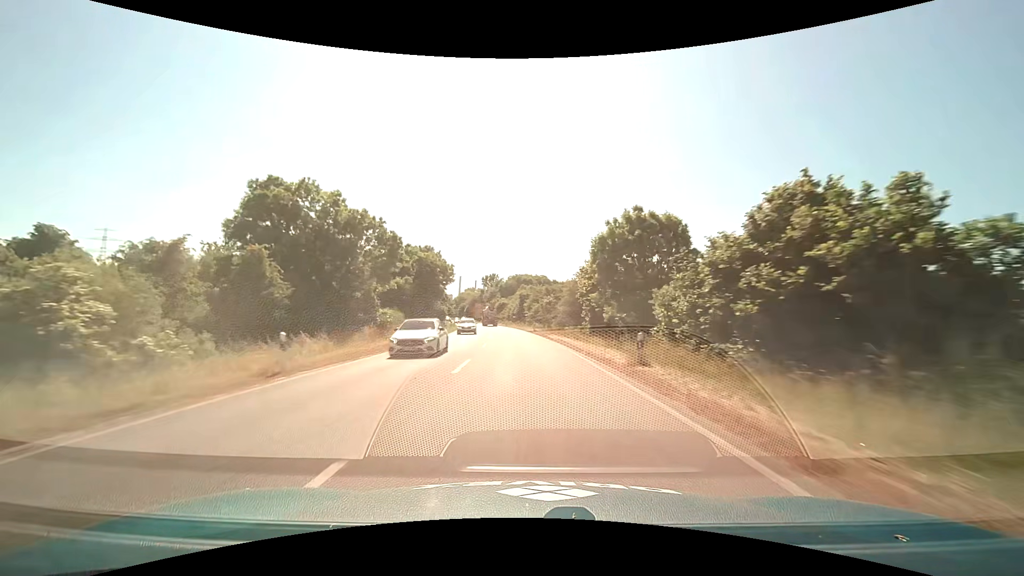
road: primary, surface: asphalt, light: Day
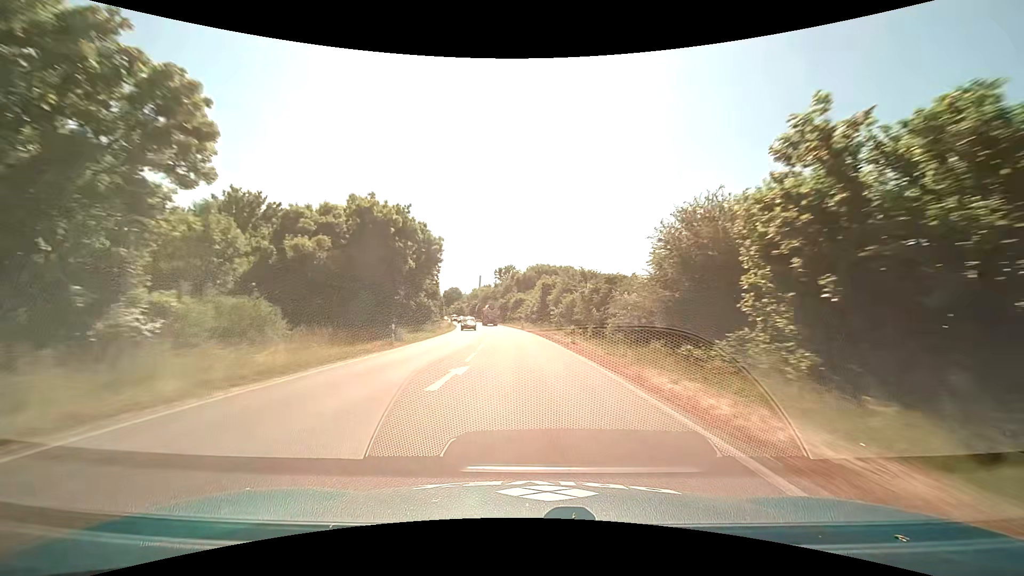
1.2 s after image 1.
(-0.5, +26.7) m; -2°
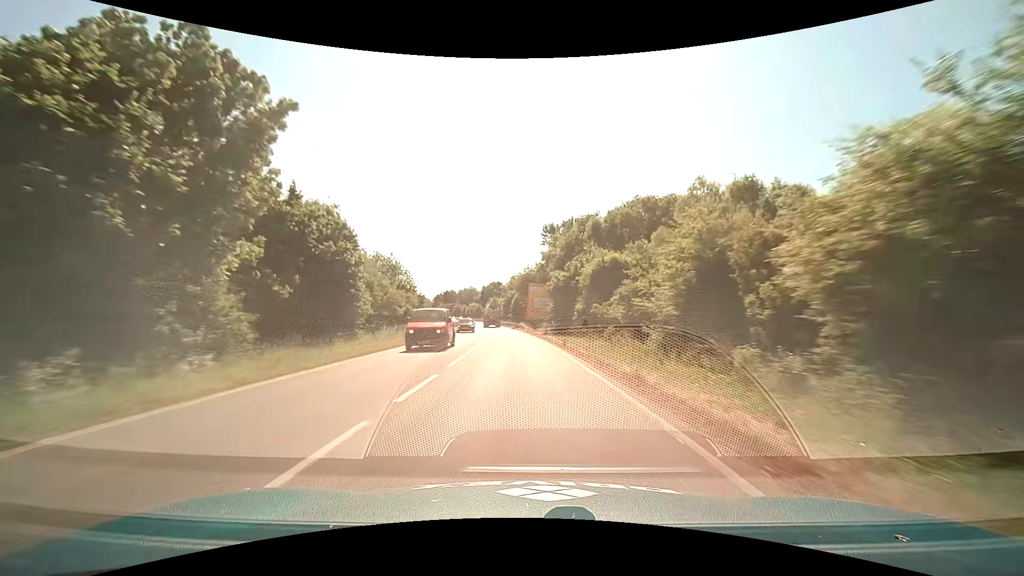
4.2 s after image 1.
(-3.4, +66.3) m; -6°
(0, +10) (0, +20) (-1, +30) (-2, +40) (-2, +50) (-3, +60) (-5, +70) (-6, +80) (-7, +90) (-9, +100) m
